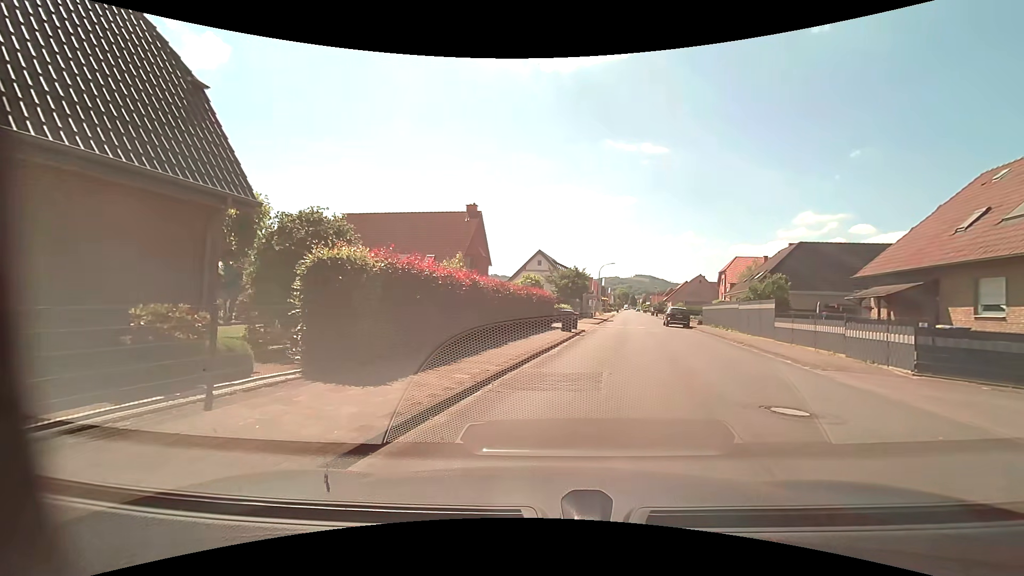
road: residential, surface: asphalt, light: Day
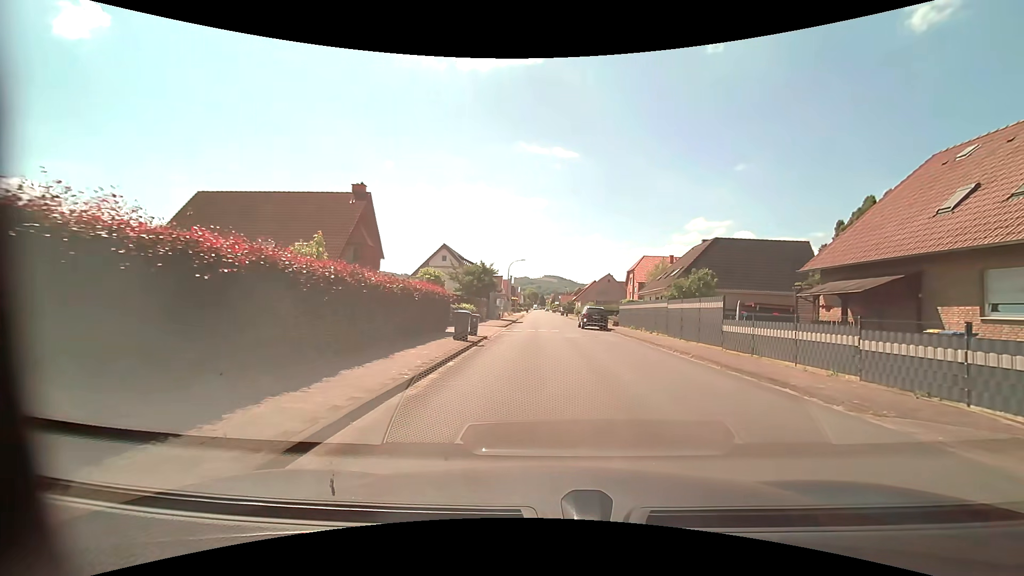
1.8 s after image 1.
(+0.7, +6.7) m; +11°
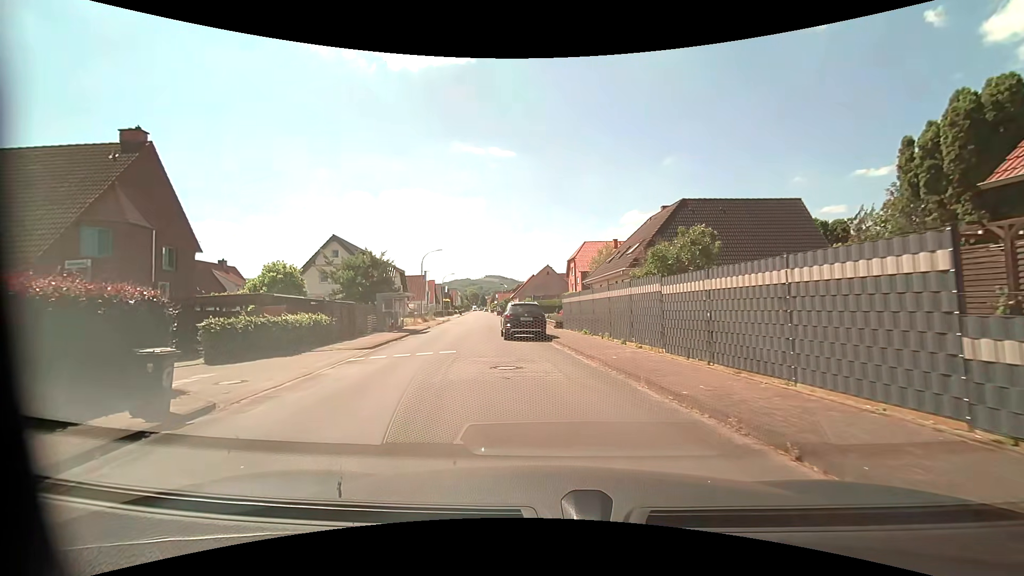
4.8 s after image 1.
(+1.7, +14.0) m; +6°
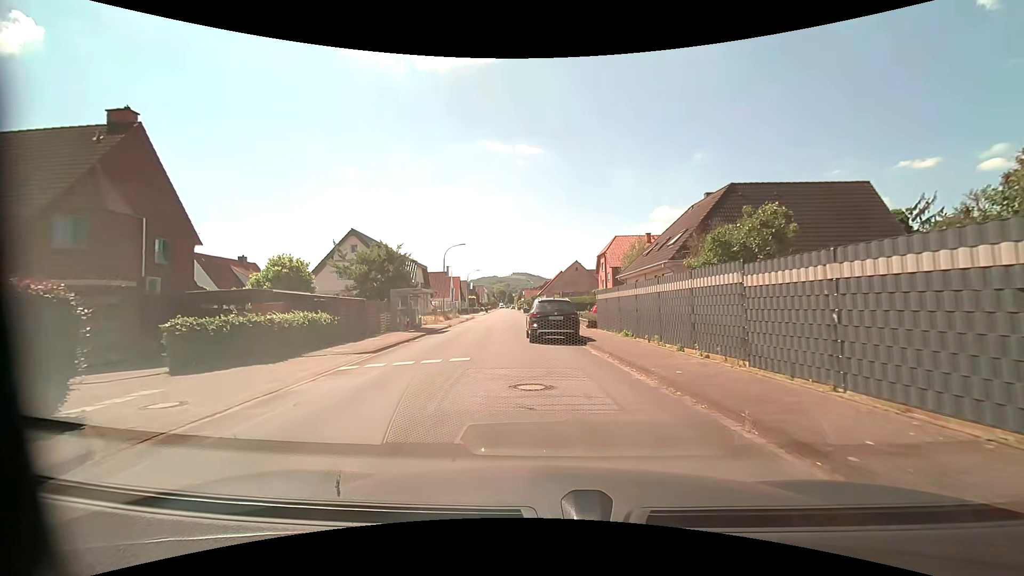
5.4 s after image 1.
(-0.1, +3.1) m; -2°
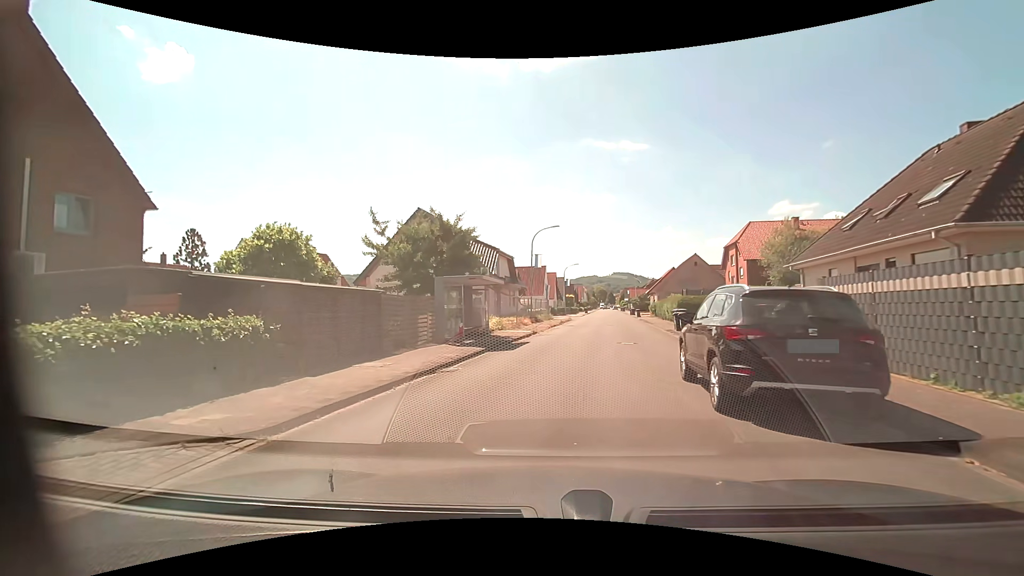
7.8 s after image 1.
(-1.1, +11.2) m; -13°
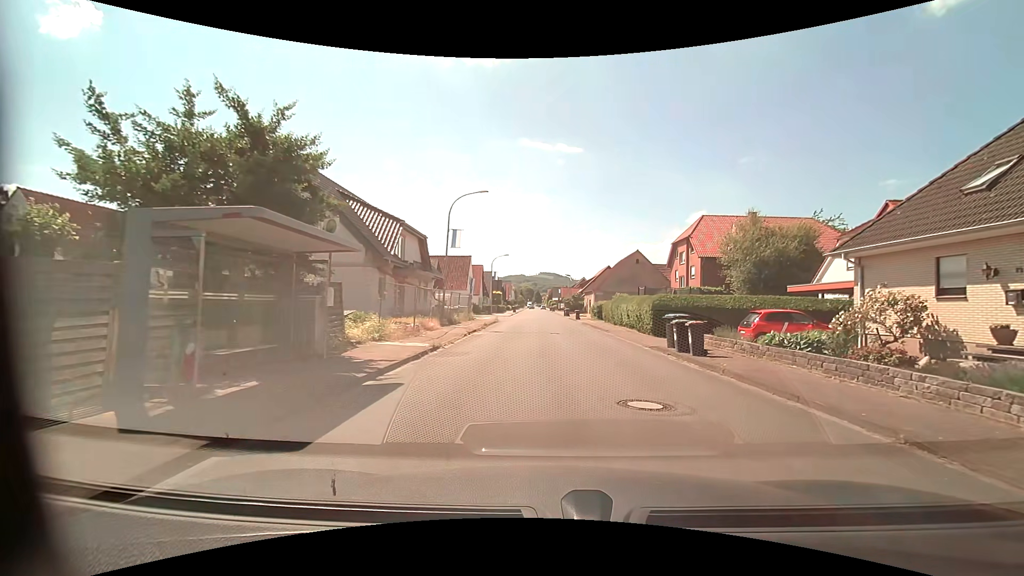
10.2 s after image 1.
(+0.4, +11.4) m; +10°
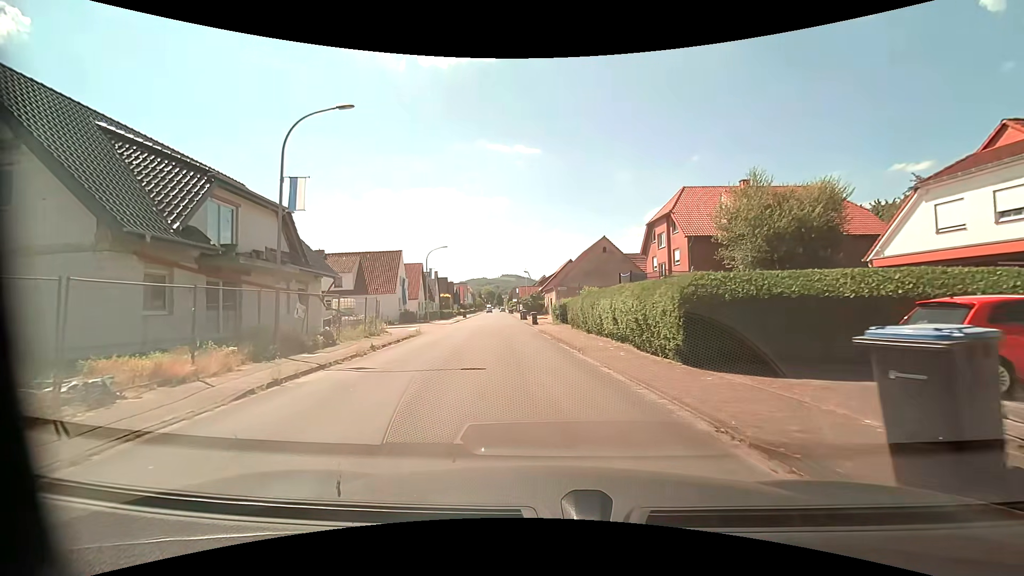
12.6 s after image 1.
(+1.2, +13.1) m; +4°
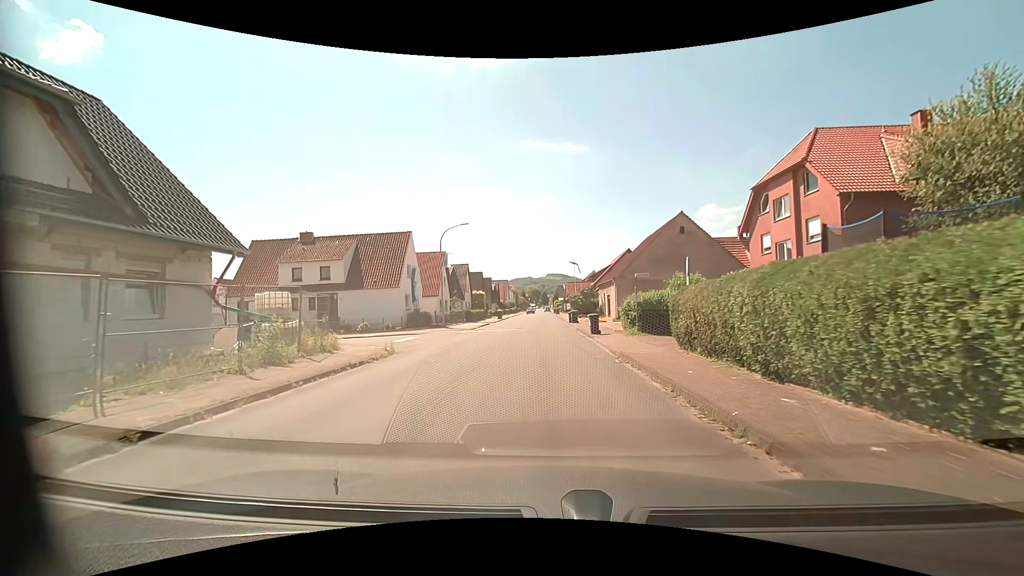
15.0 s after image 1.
(-0.9, +13.9) m; -6°
(0, +10) (0, +20) (0, +30) (0, +40) (0, +50) (0, +60) (0, +70) (0, +80) (0, +90) (0, +100) m
